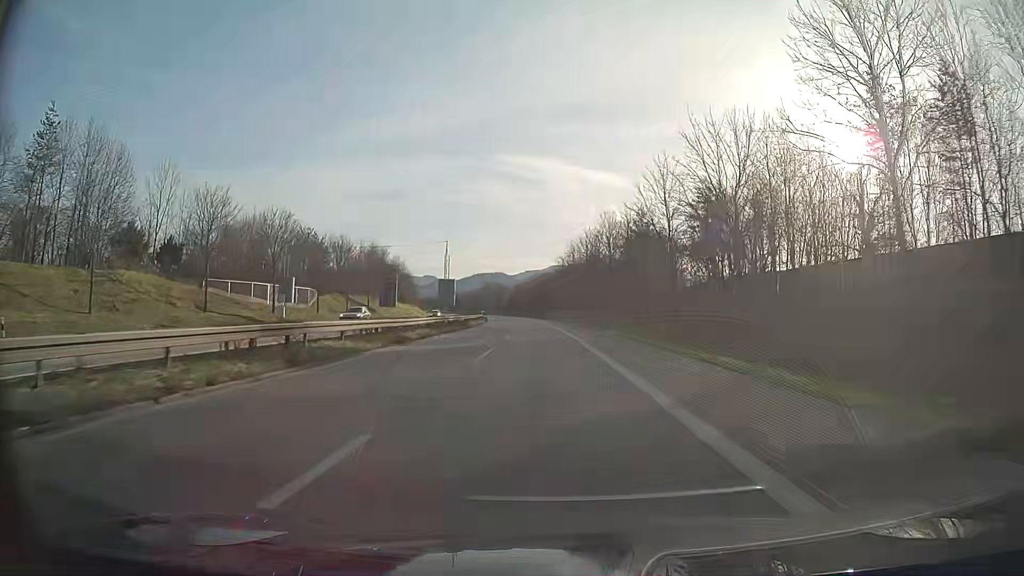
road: trunk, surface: asphalt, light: Day
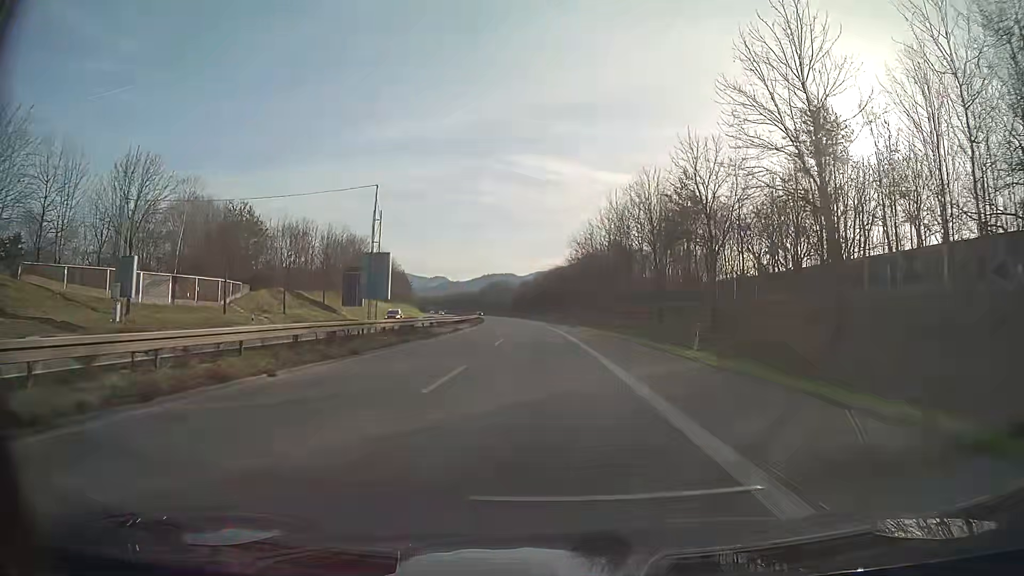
(-0.2, +24.4) m; -1°
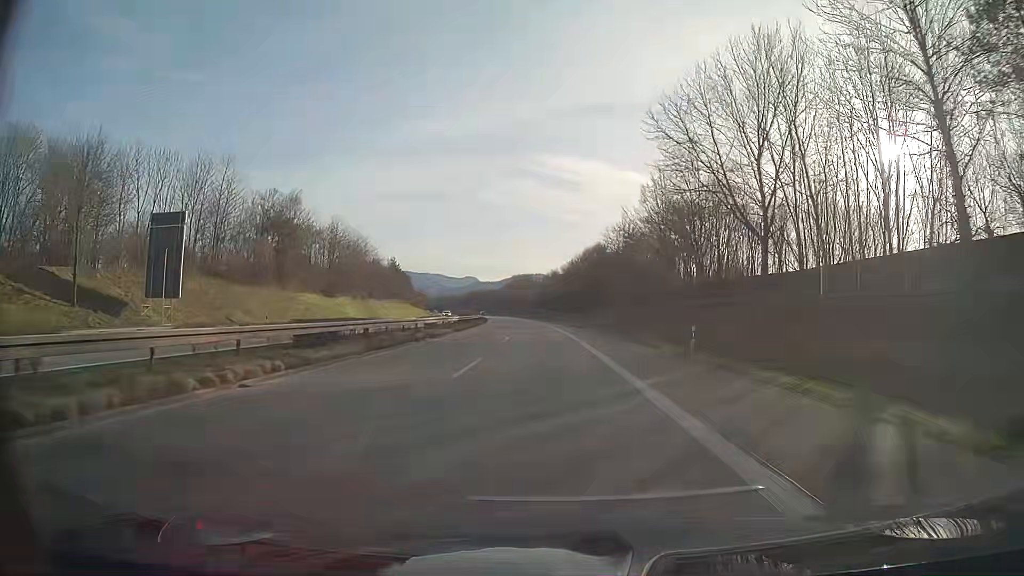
(-1.1, +48.8) m; -3°
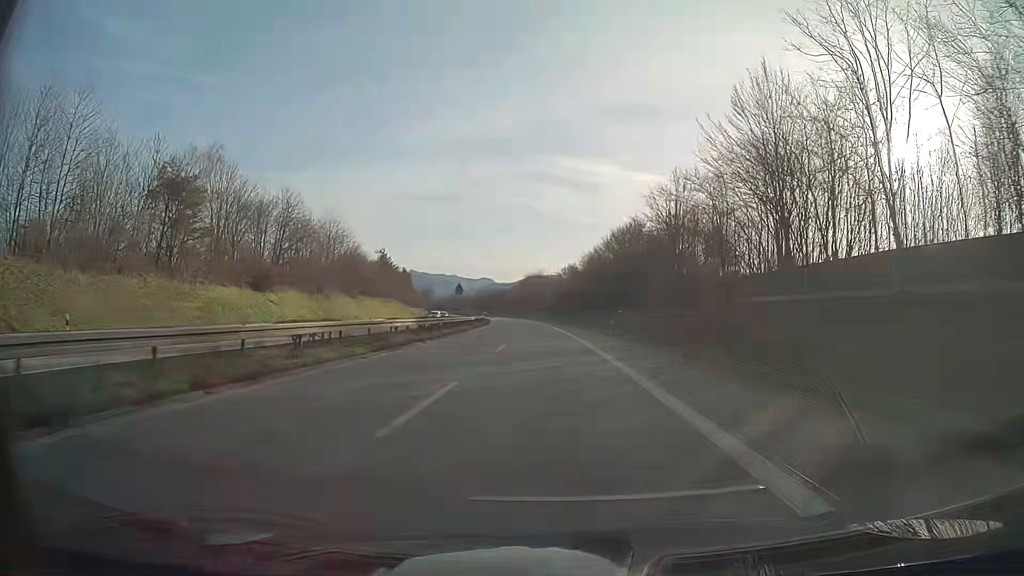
(-0.3, +24.4) m; -1°
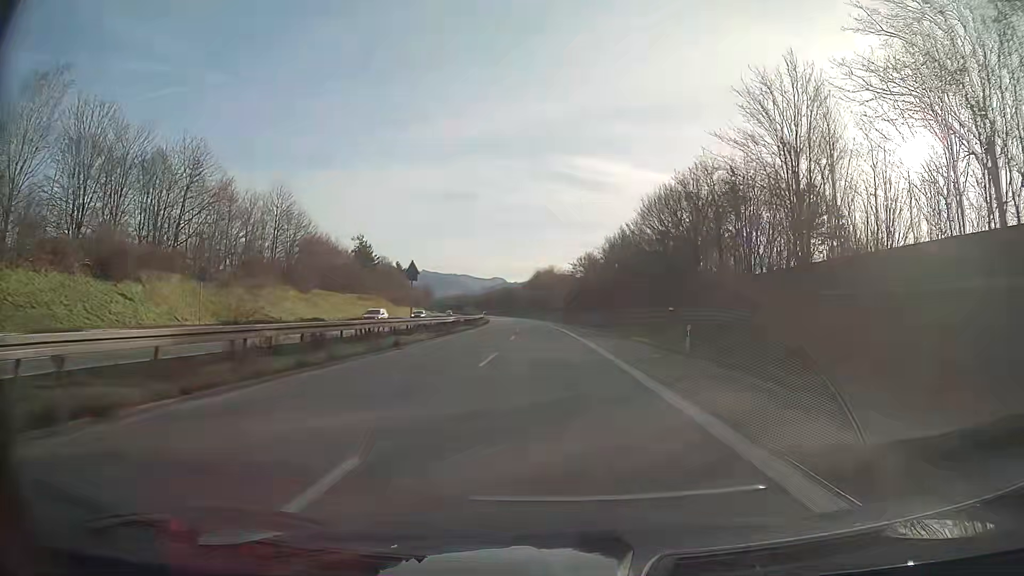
(-0.2, +24.4) m; -1°
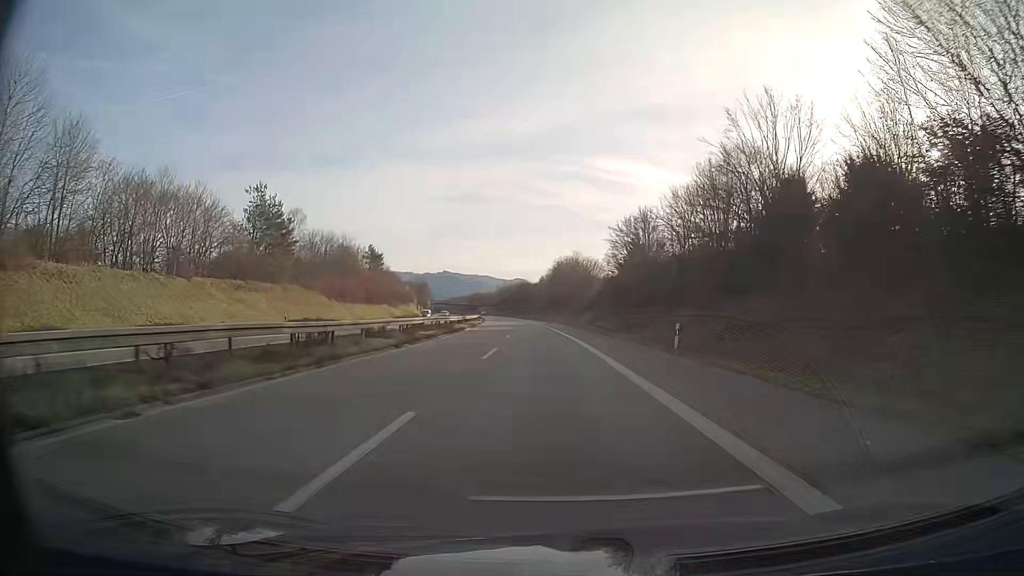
(-0.7, +48.8) m; -2°
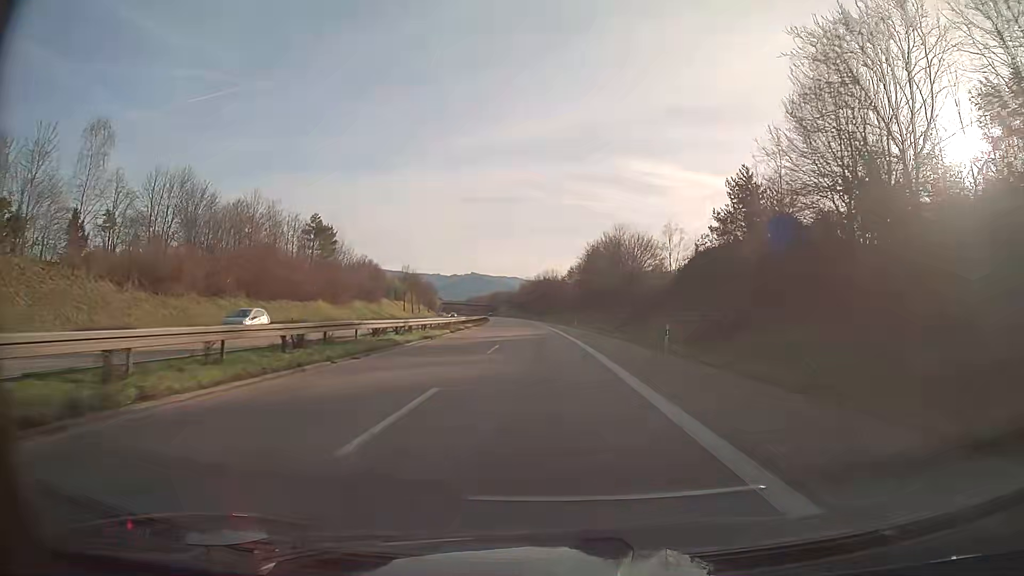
(-1.1, +48.7) m; -2°
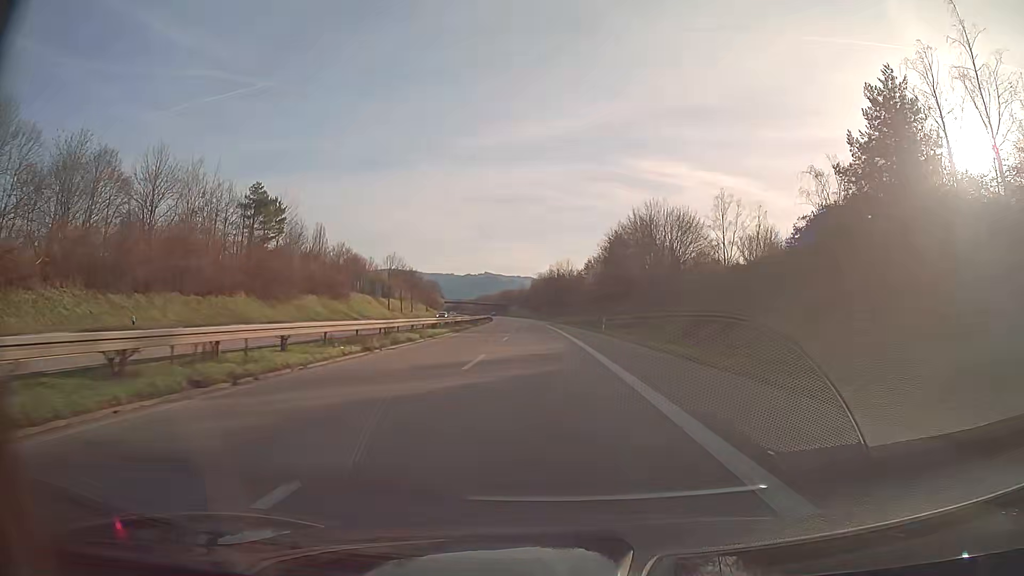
(-0.2, +24.4) m; -1°
